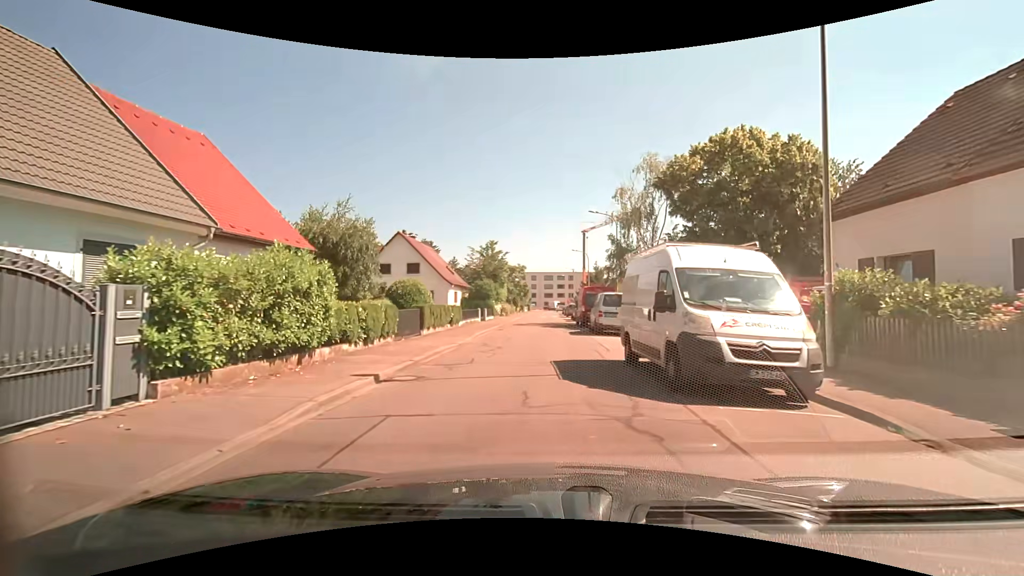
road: residential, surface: asphalt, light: Day
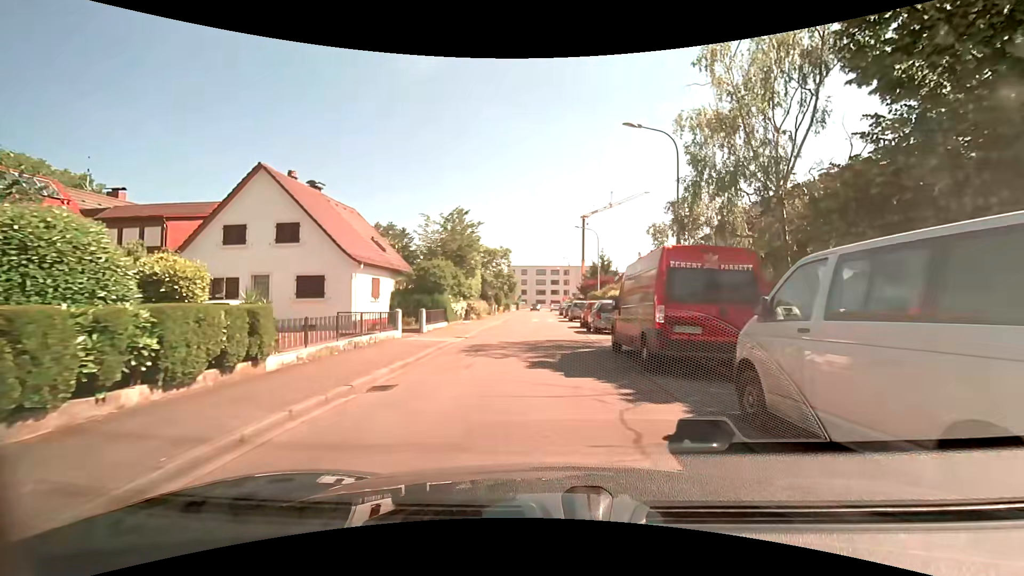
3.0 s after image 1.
(+0.1, +20.4) m; +2°
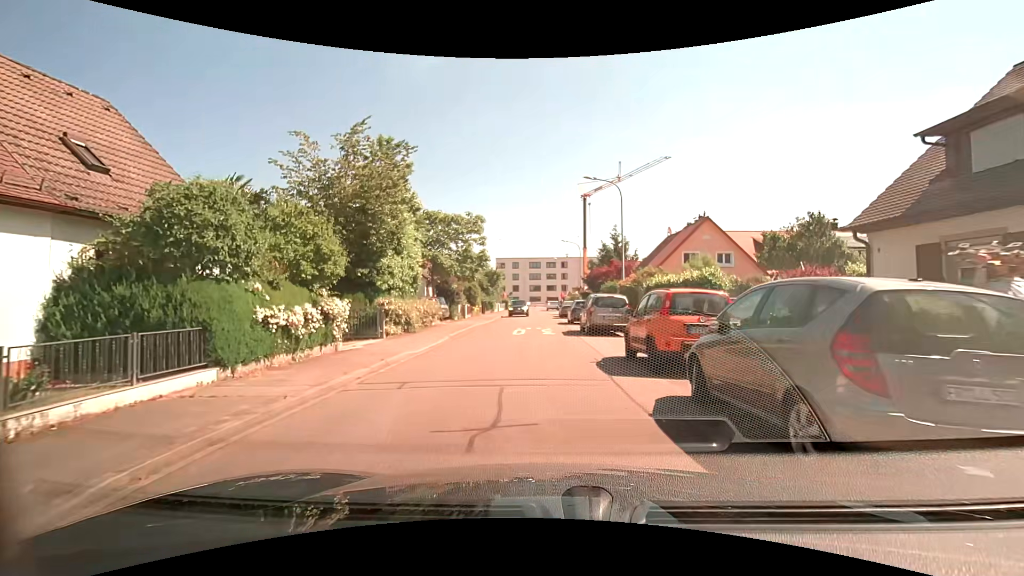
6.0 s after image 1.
(-0.1, +18.9) m; 0°
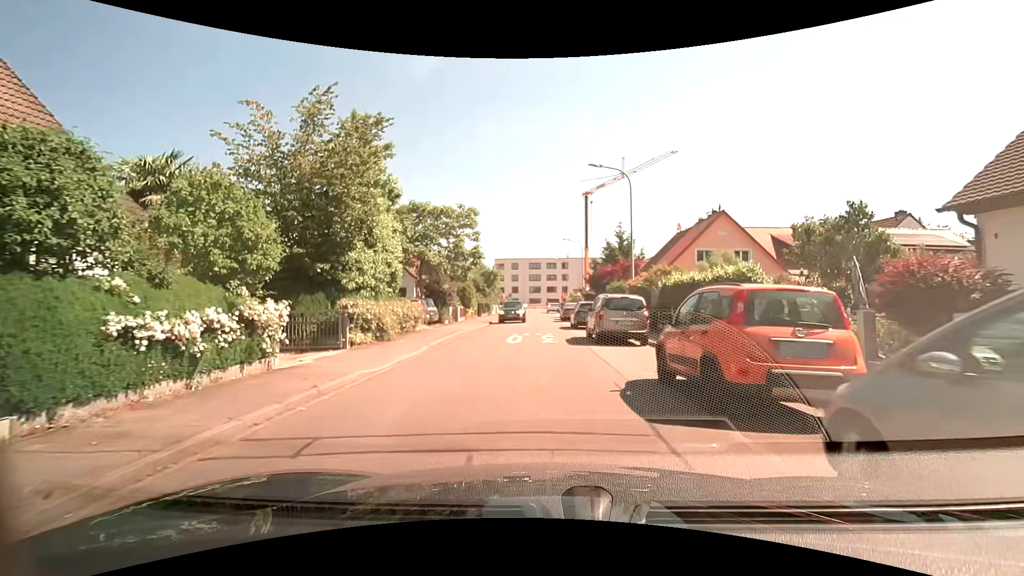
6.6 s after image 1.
(0.0, +3.3) m; 0°
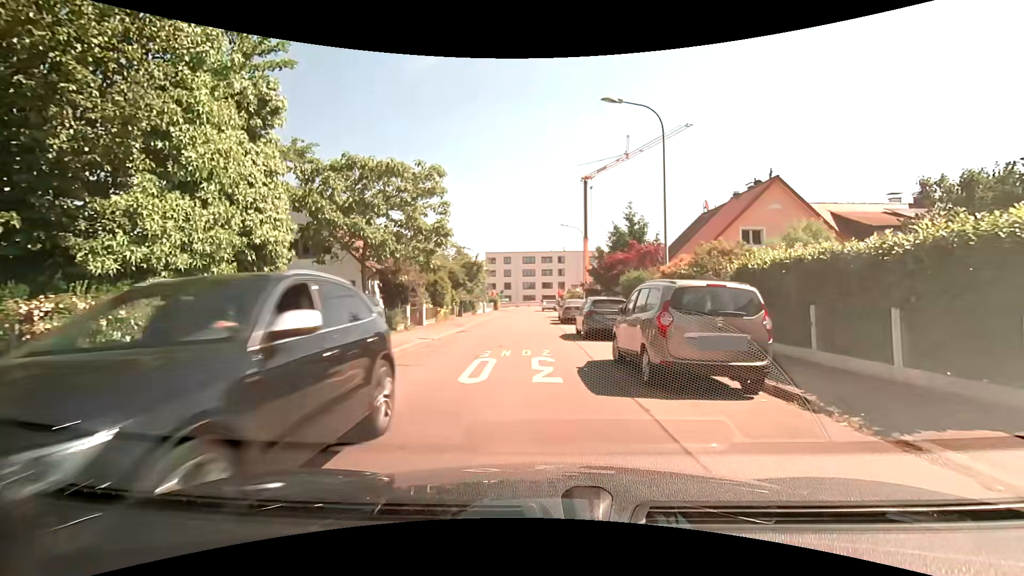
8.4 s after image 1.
(0.0, +8.8) m; 0°
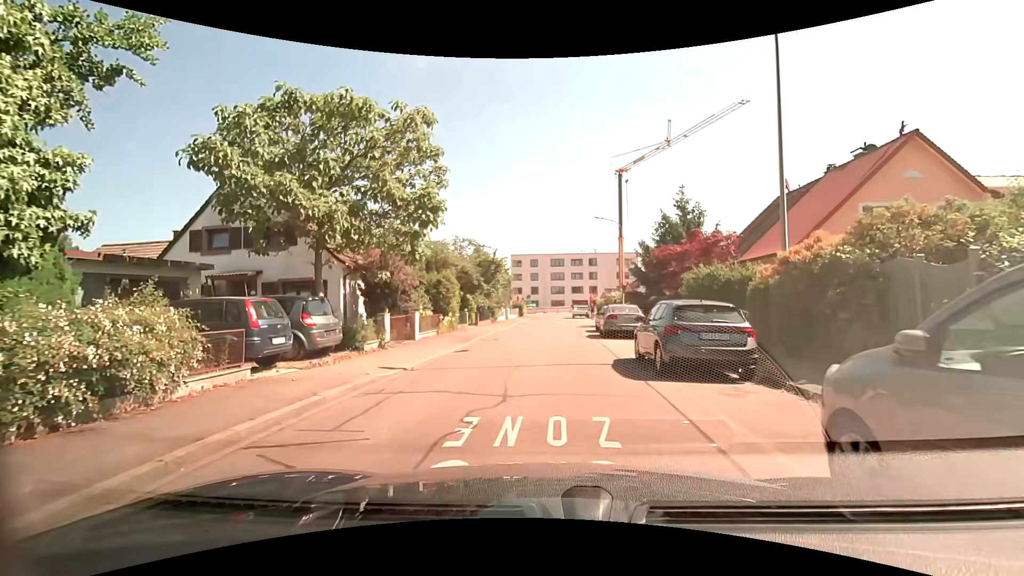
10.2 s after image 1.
(-0.1, +7.1) m; -3°
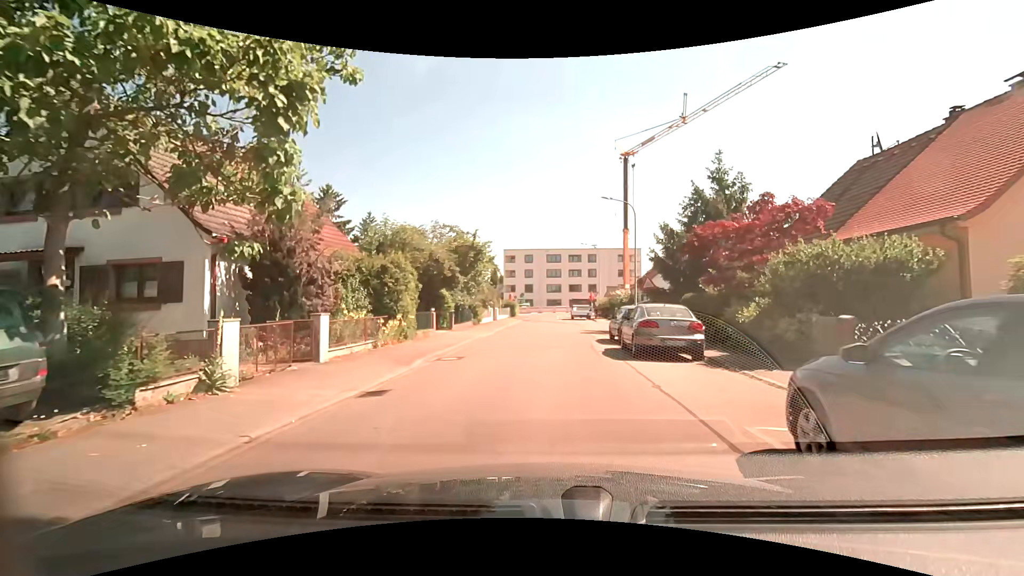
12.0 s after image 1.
(+0.1, +8.2) m; +2°
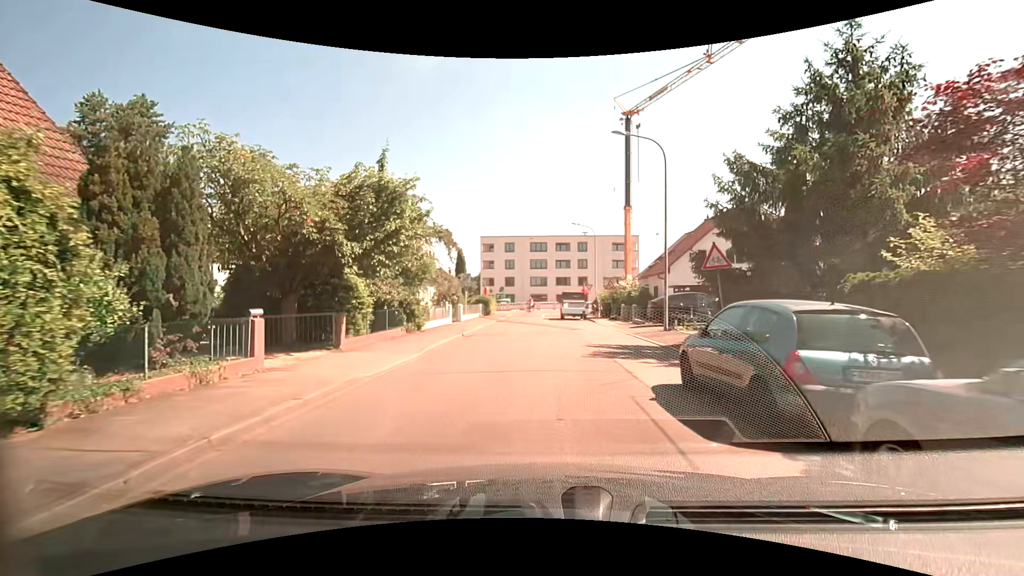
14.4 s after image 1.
(+0.1, +13.0) m; +1°
